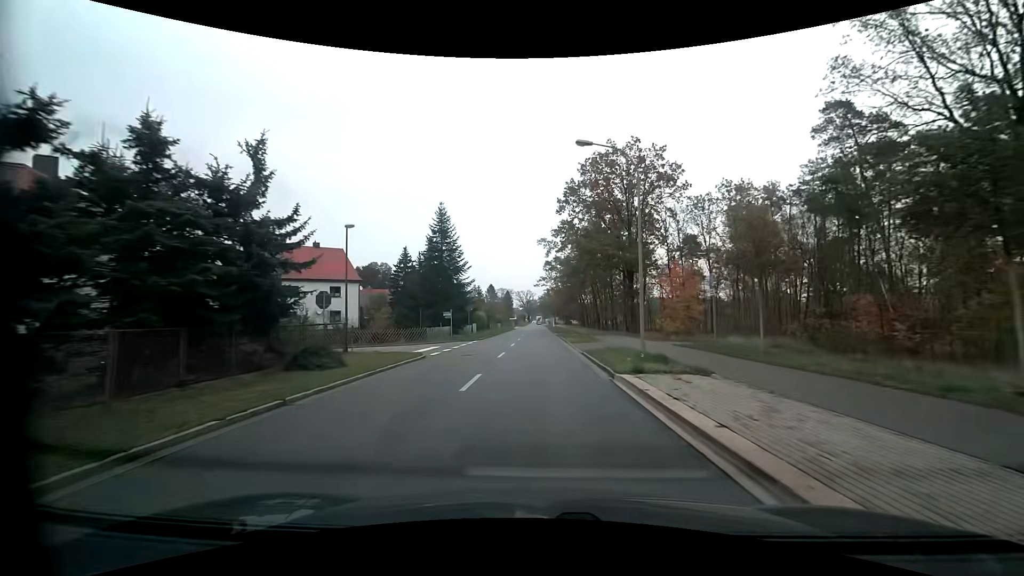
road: primary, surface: asphalt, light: Day
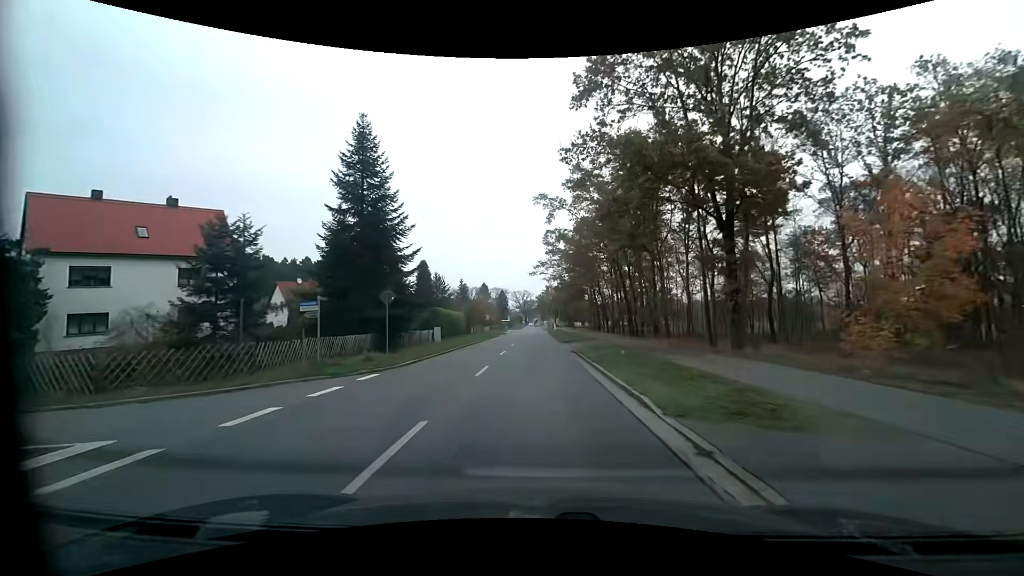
(+0.1, +23.9) m; 0°
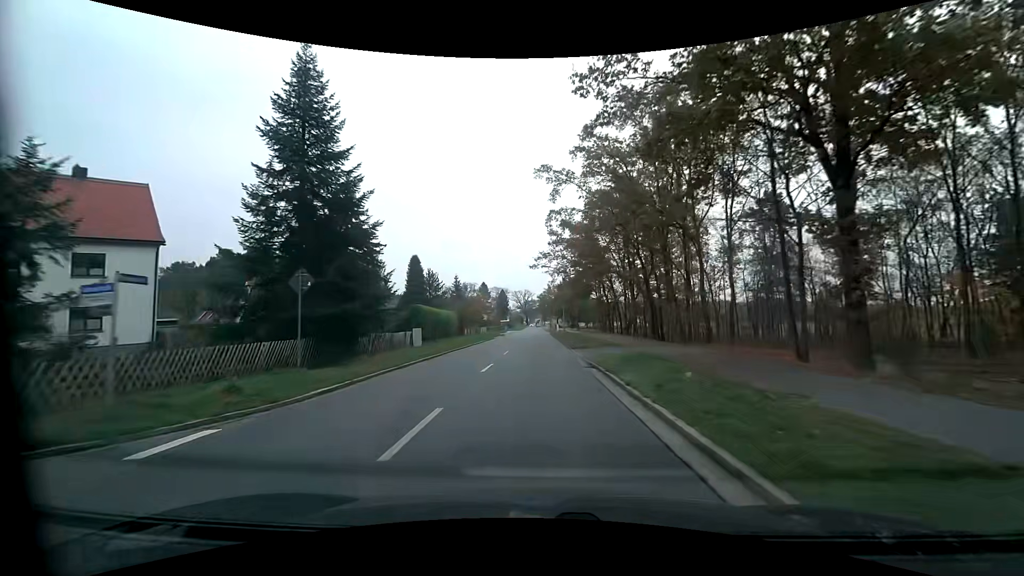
(0.0, +7.9) m; 0°
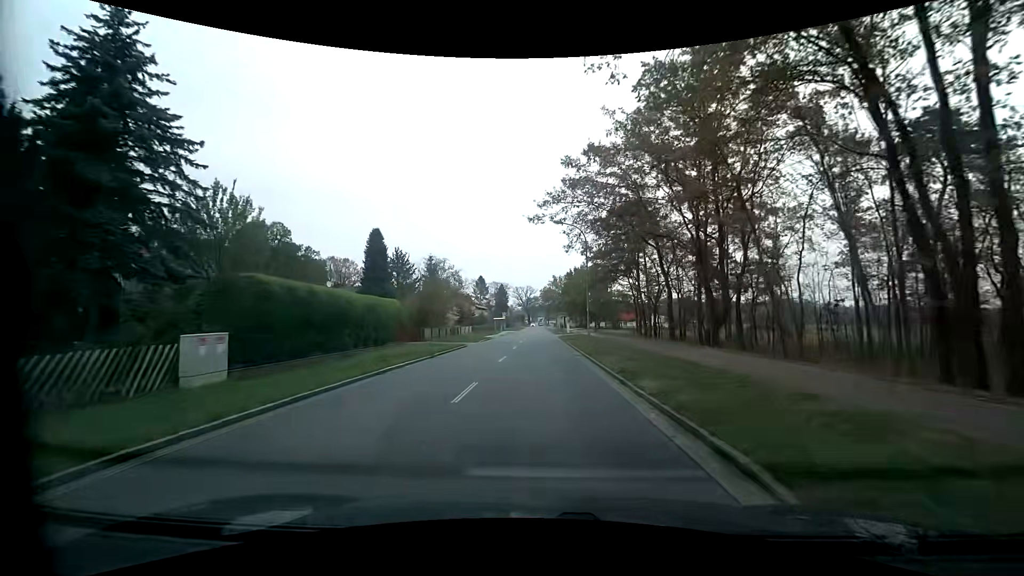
(-0.1, +23.6) m; -1°
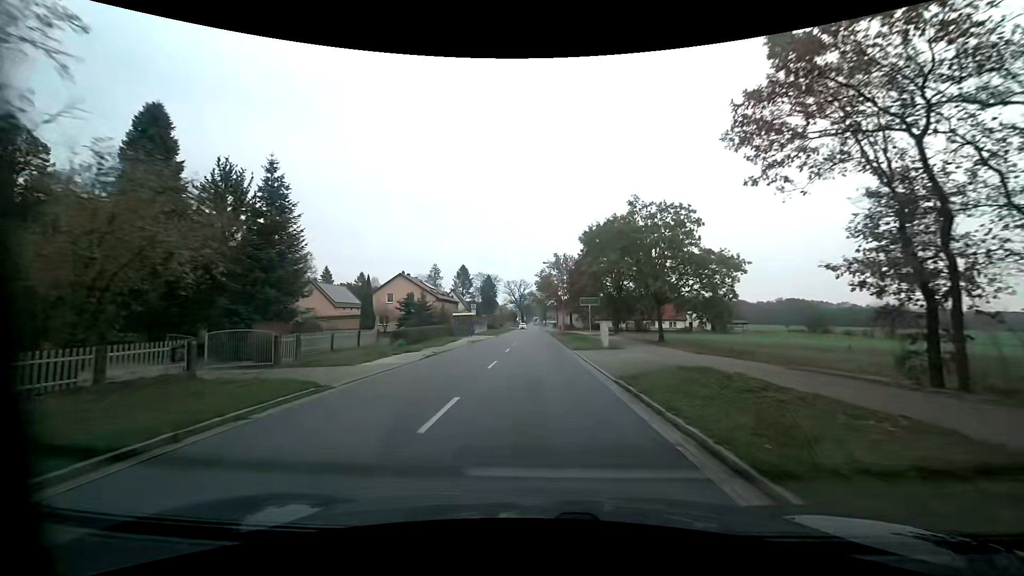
(+0.4, +38.6) m; +1°
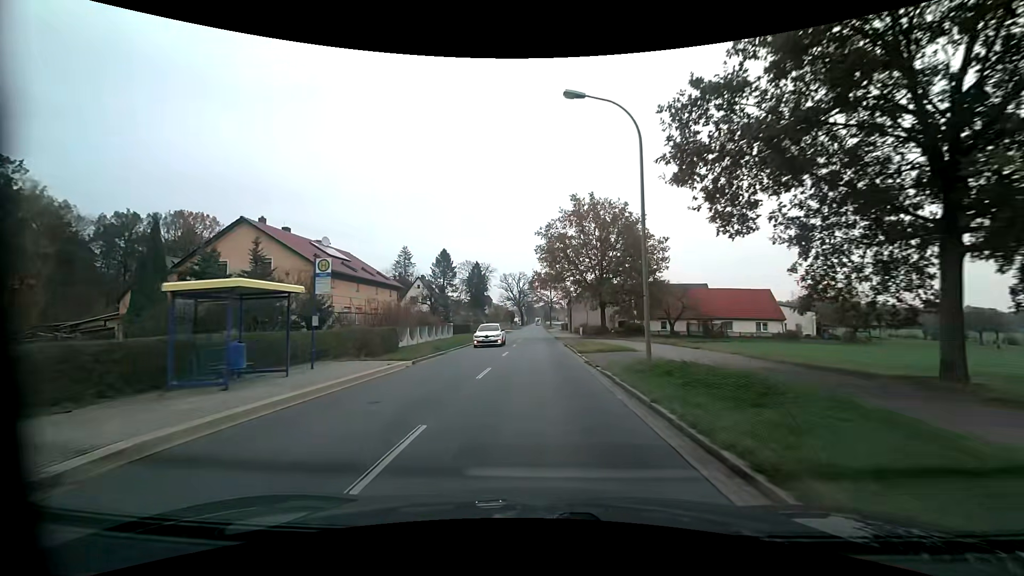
(0.0, +38.7) m; 0°
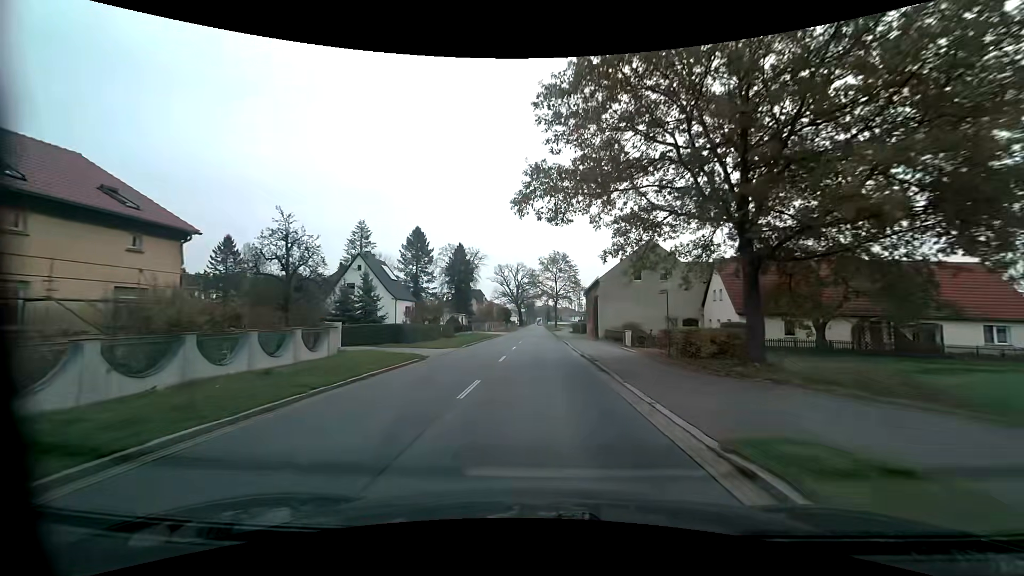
(+0.1, +30.9) m; 0°
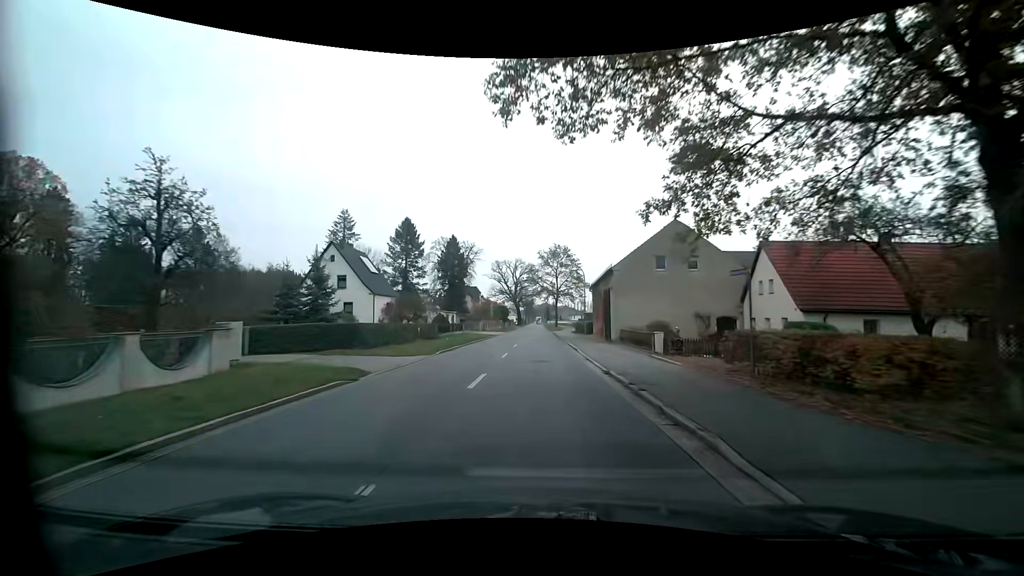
(0.0, +7.7) m; 0°
(0, +10) (0, +20) (0, +30) (0, +40) (0, +50) (+1, +60) (+1, +70) (+1, +80) (+1, +90) (+1, +100) m
